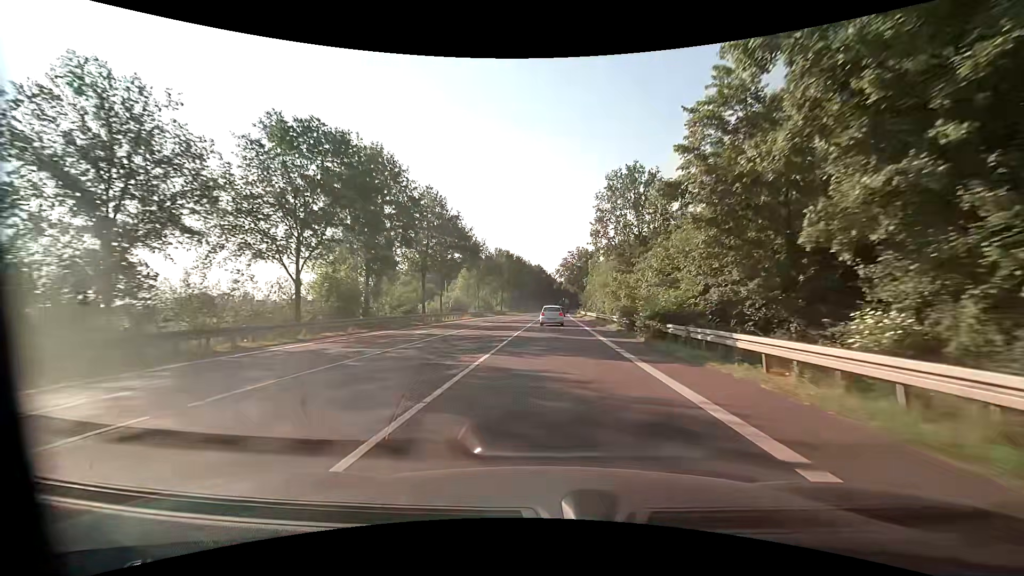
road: primary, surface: asphalt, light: Day
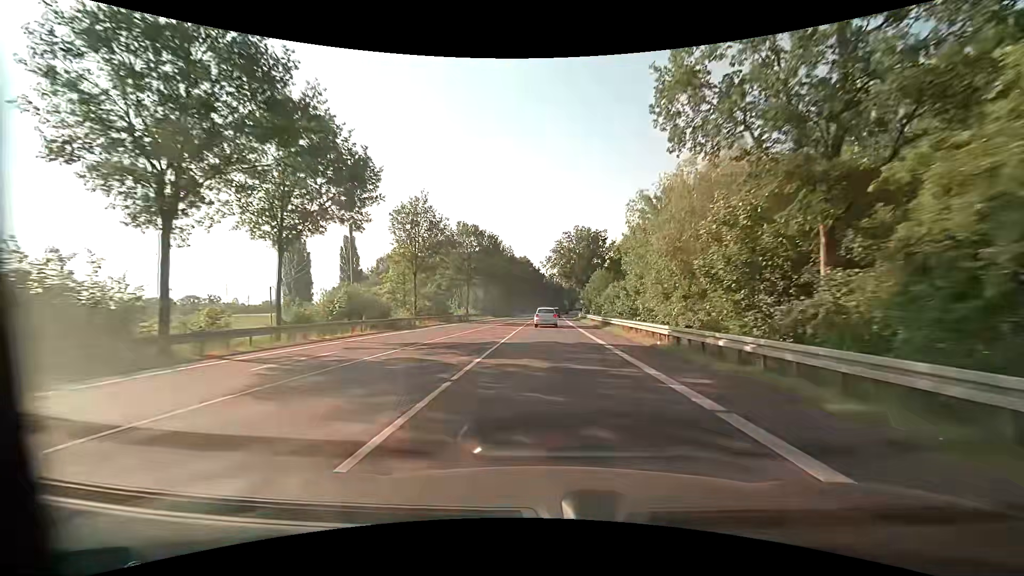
(+0.4, +33.8) m; +1°
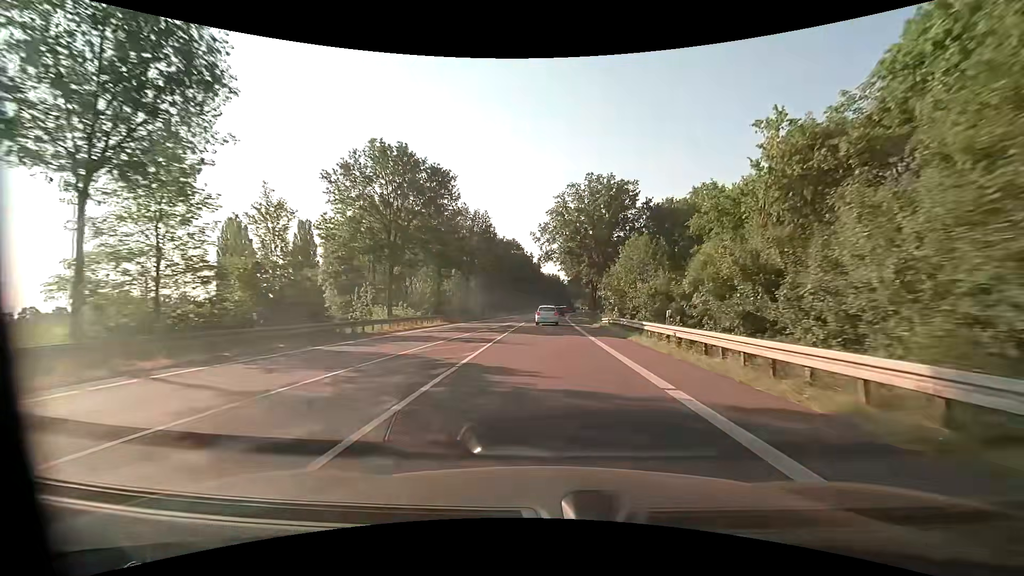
(+0.1, +34.4) m; 0°
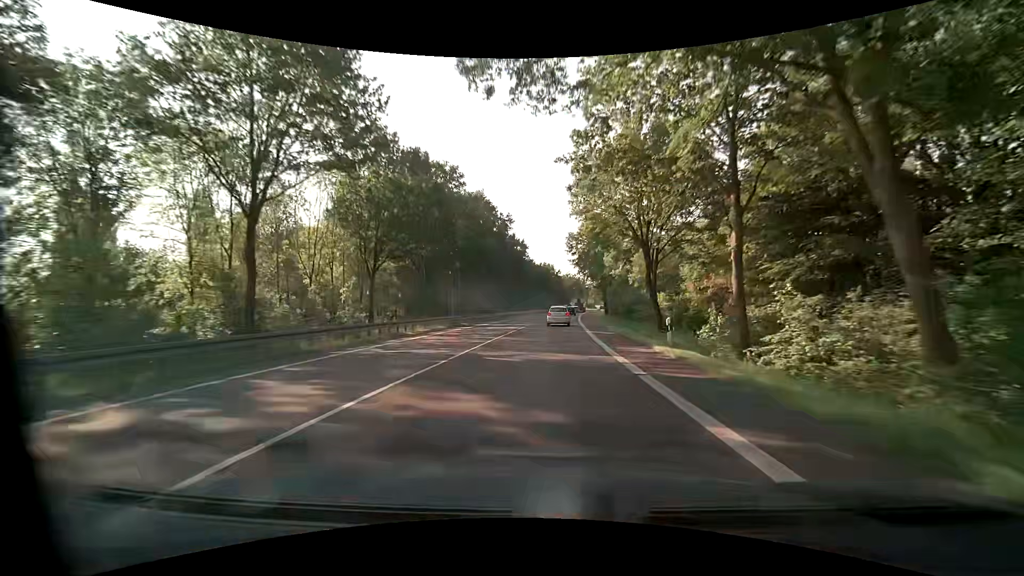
(+0.2, +46.3) m; +1°
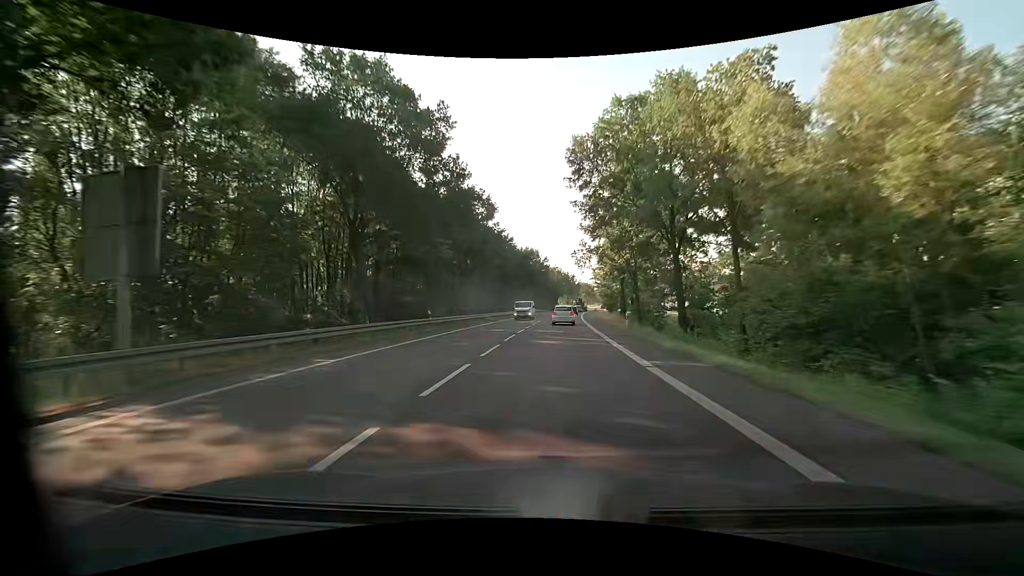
(+0.4, +34.8) m; +1°
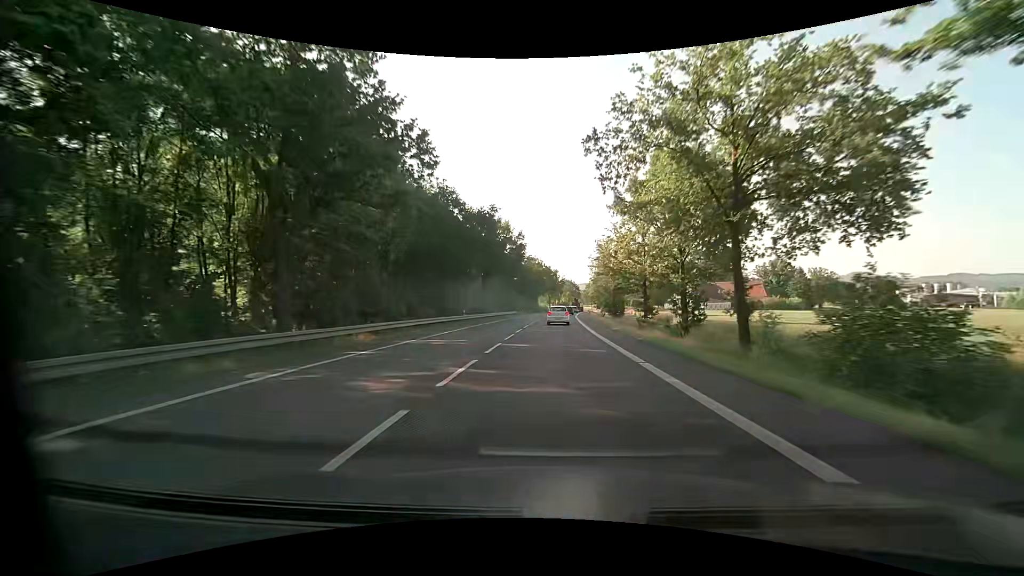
(+0.8, +35.1) m; +2°
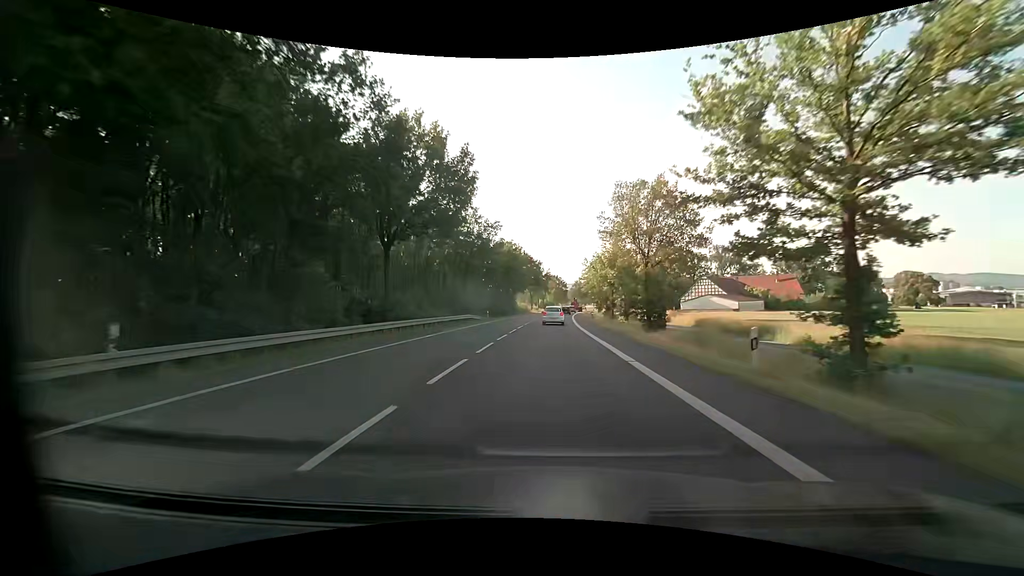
(+0.7, +35.7) m; +2°
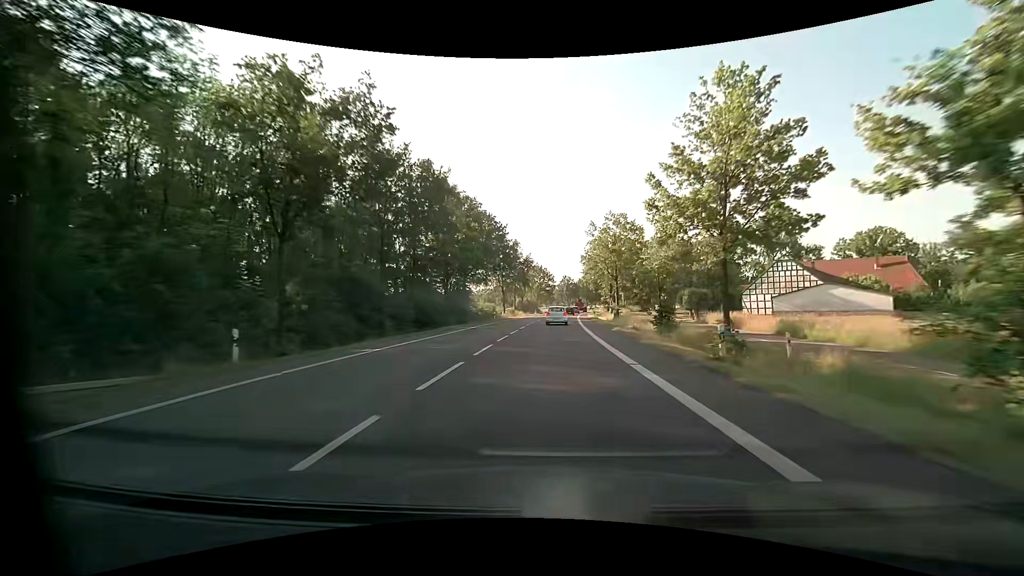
(+0.7, +48.6) m; +2°
(0, +10) (0, +20) (0, +30) (+1, +40) (+1, +50) (+2, +60) (+2, +70) (+3, +80) (+4, +90) (+4, +100) m
